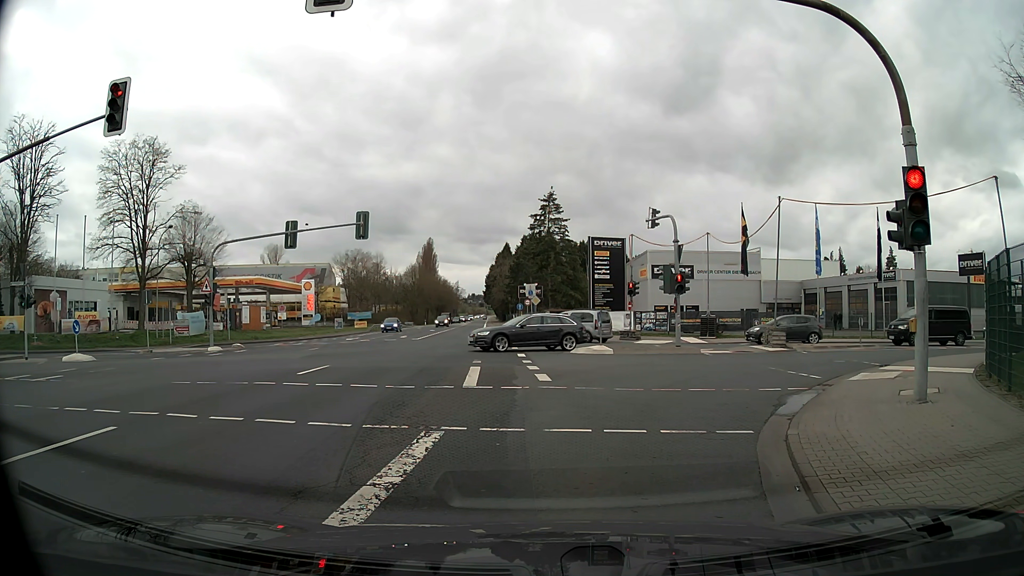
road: secondary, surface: asphalt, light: Day
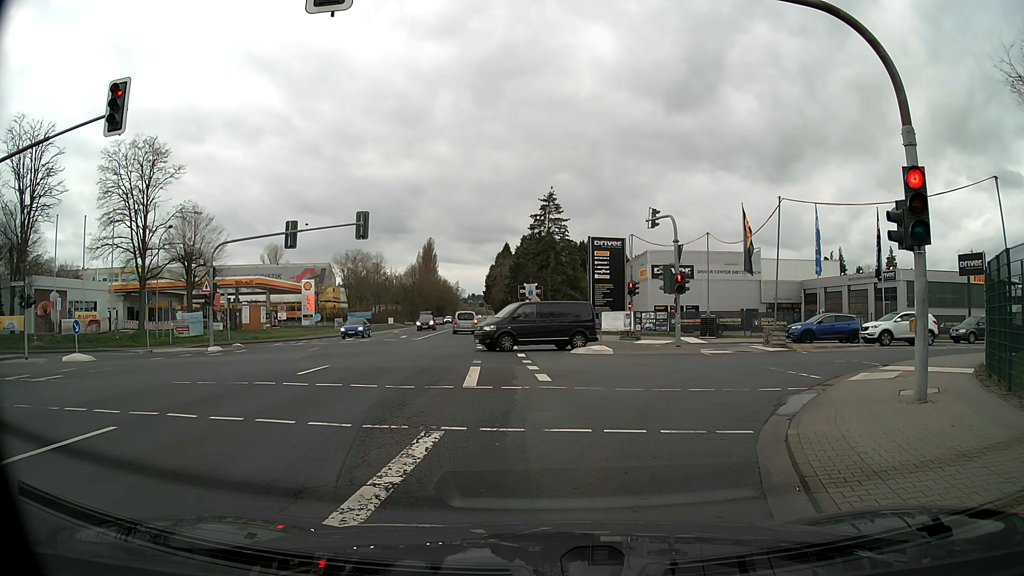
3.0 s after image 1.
(0.0, 0.0) m; 0°
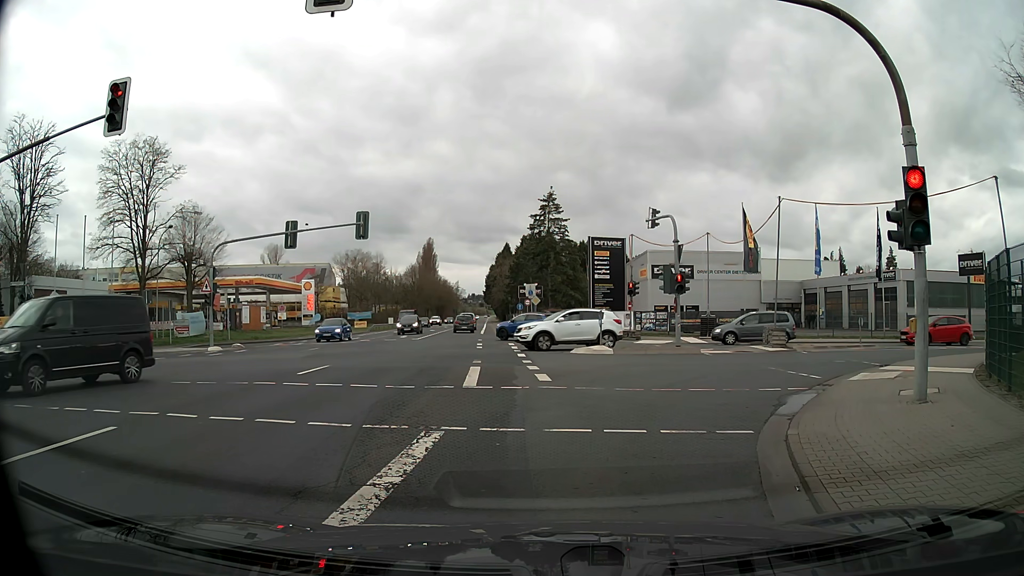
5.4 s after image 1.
(0.0, 0.0) m; 0°
